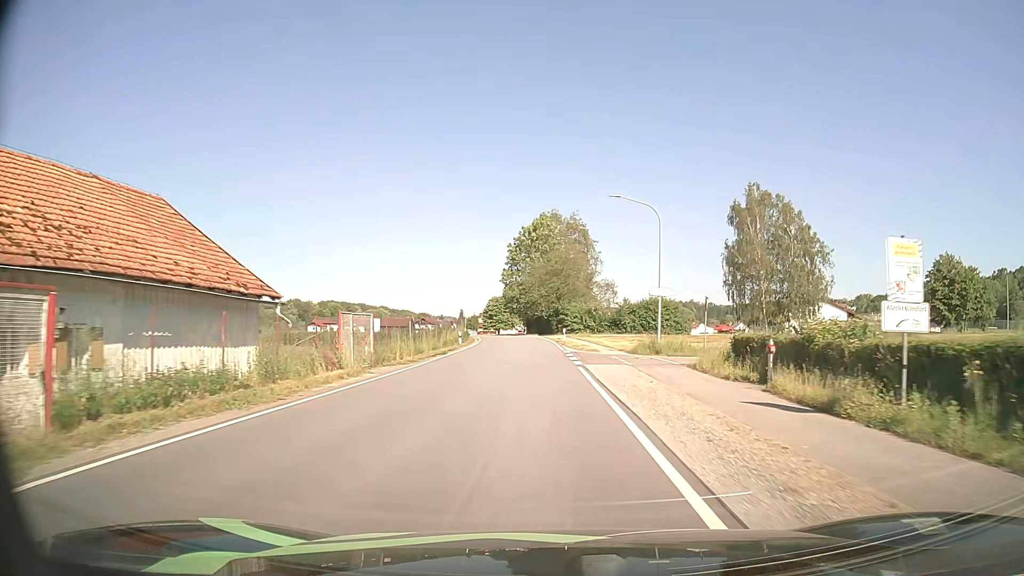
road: secondary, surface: asphalt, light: Day
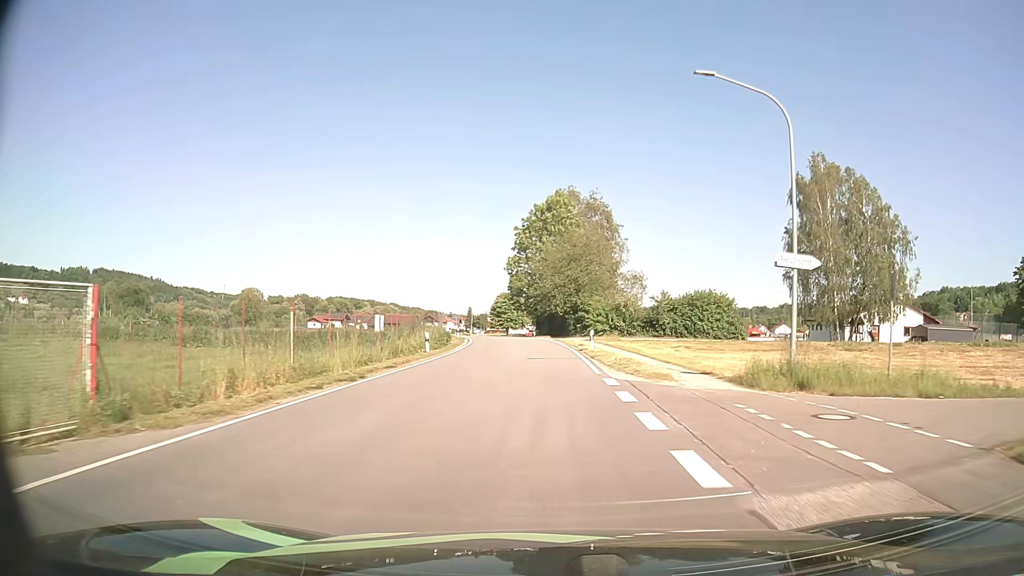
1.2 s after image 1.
(-0.1, +17.6) m; -1°
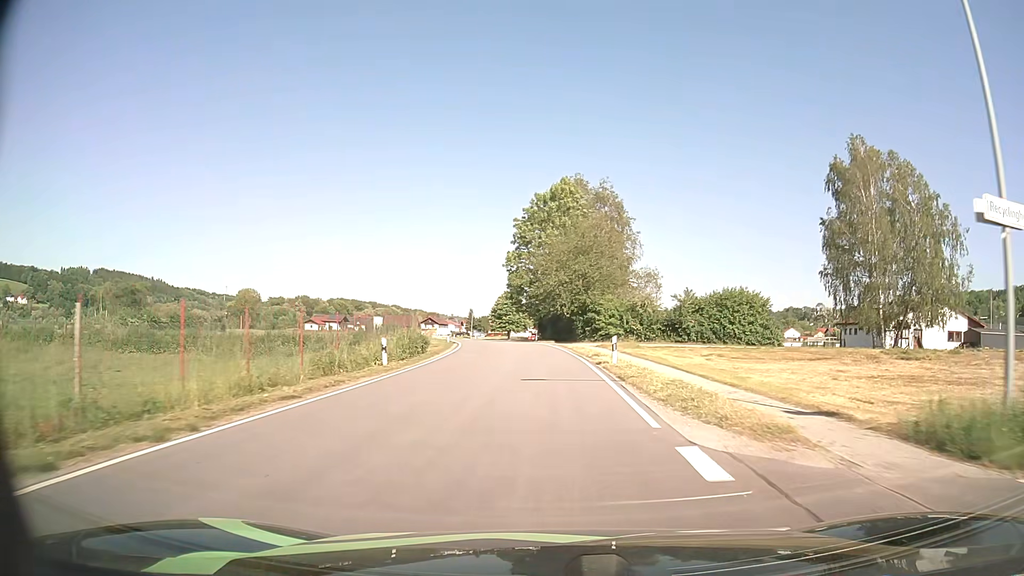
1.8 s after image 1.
(0.0, +8.7) m; 0°
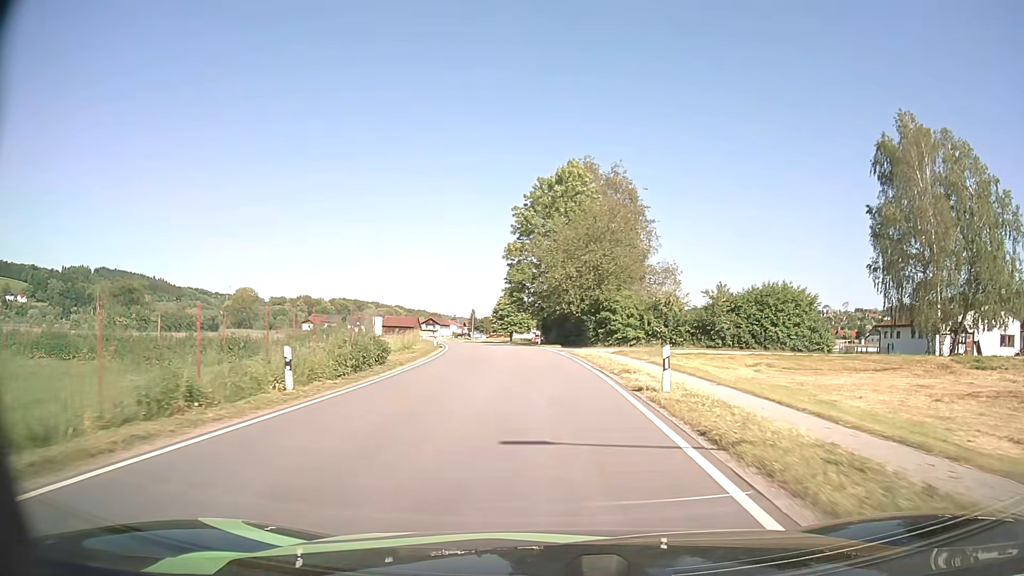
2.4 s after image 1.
(0.0, +8.7) m; 0°
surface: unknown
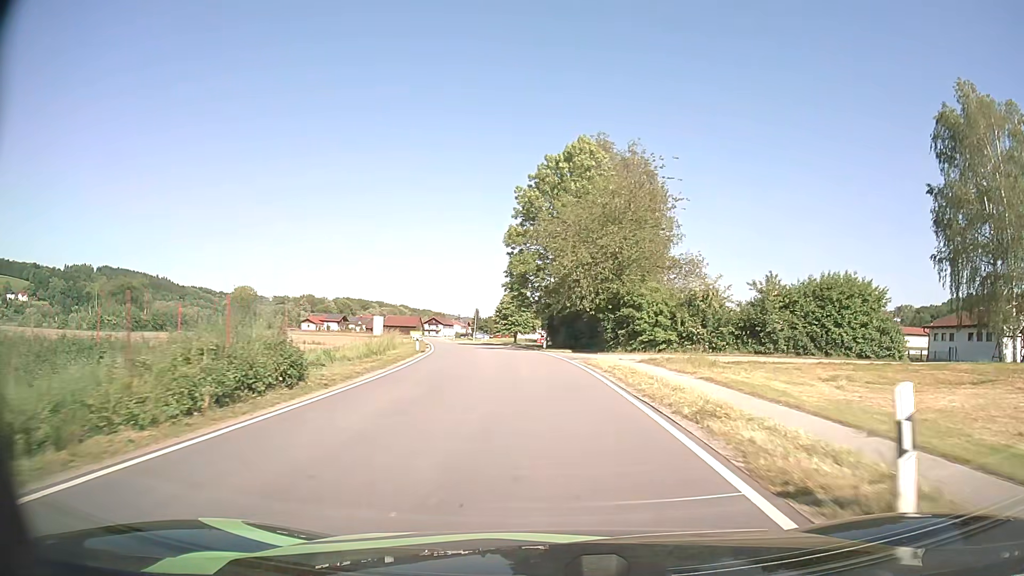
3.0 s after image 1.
(-0.1, +8.7) m; -1°
